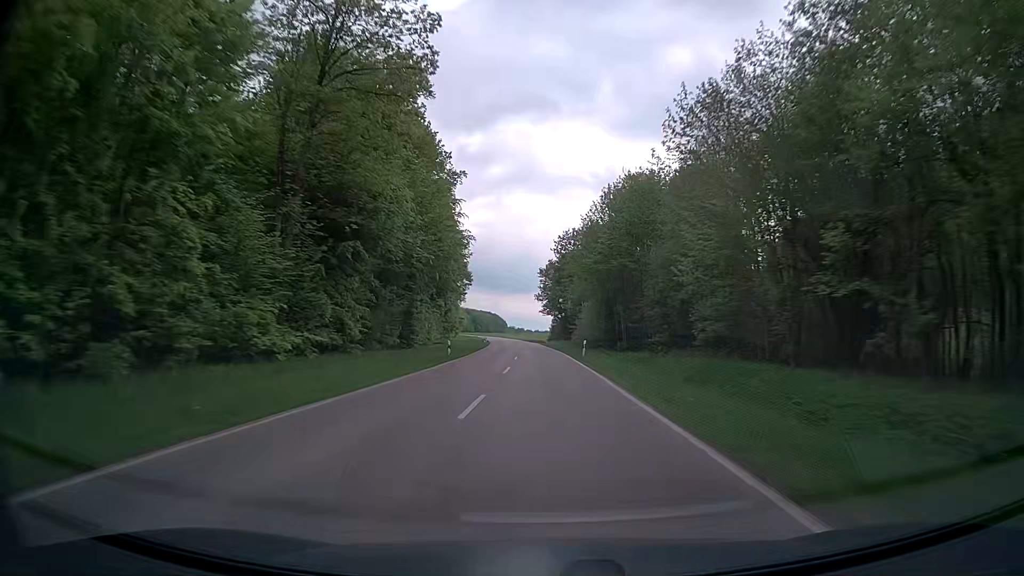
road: secondary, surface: asphalt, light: Day
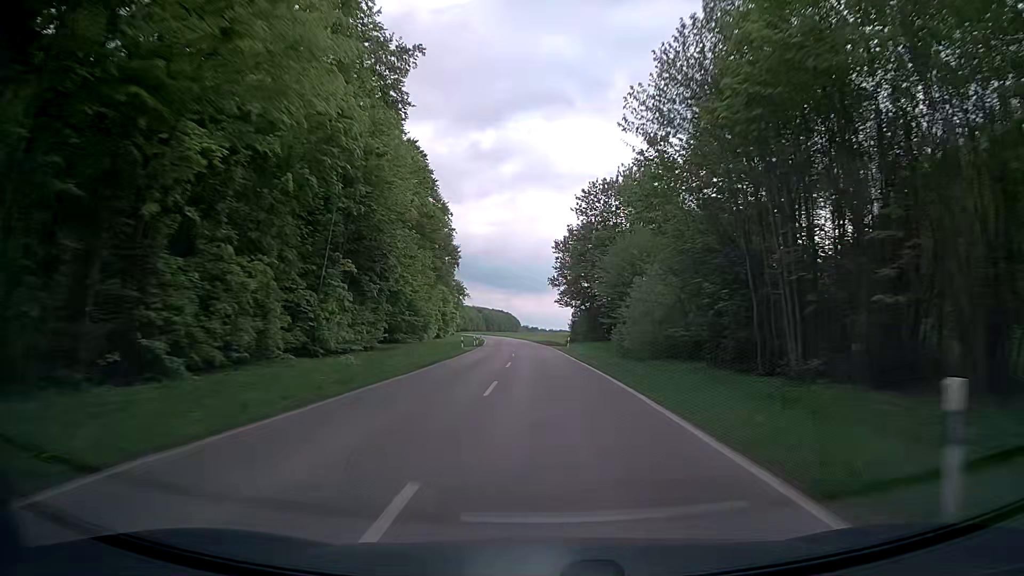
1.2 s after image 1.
(-0.5, +34.8) m; -1°
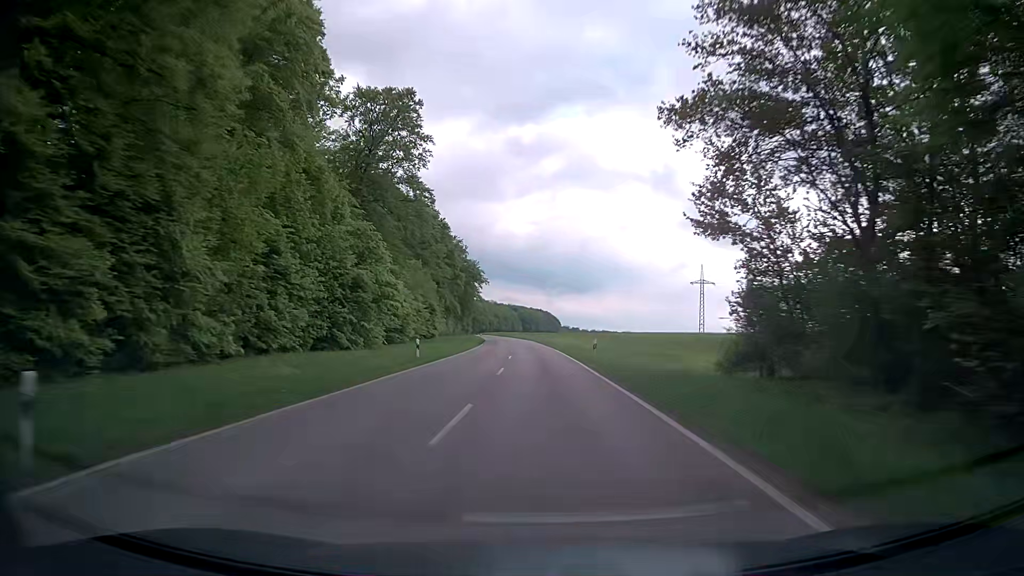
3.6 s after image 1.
(-2.0, +69.5) m; -4°
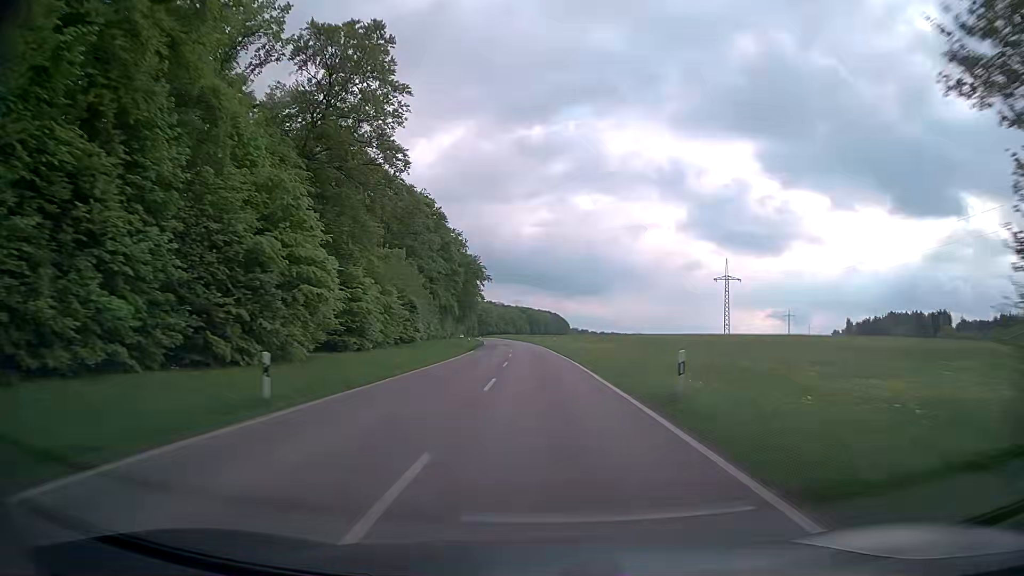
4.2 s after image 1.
(-0.1, +17.4) m; -1°
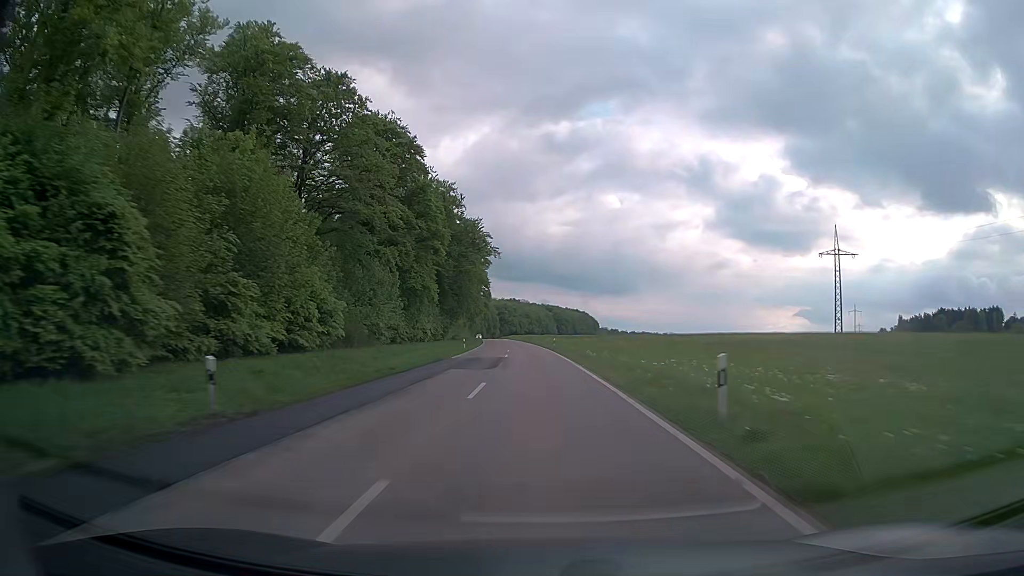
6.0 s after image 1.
(-1.0, +52.2) m; -2°
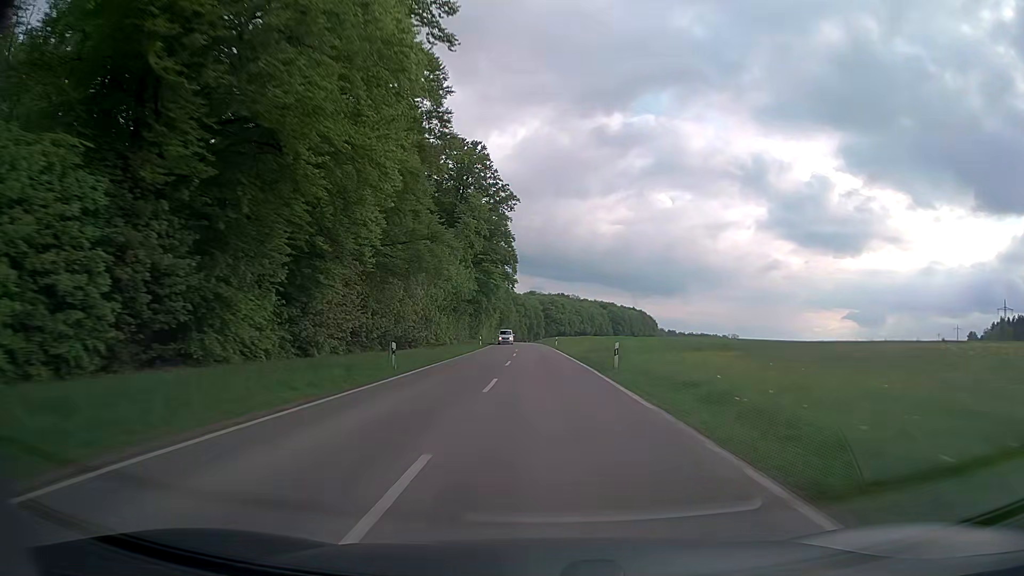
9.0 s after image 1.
(-3.8, +86.9) m; -4°
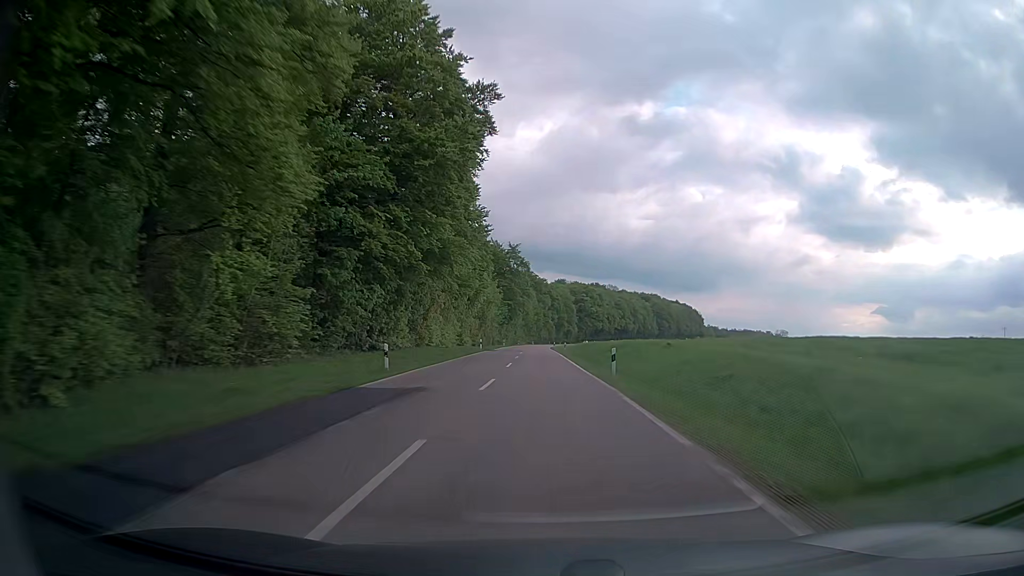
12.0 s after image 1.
(-1.8, +87.0) m; -2°
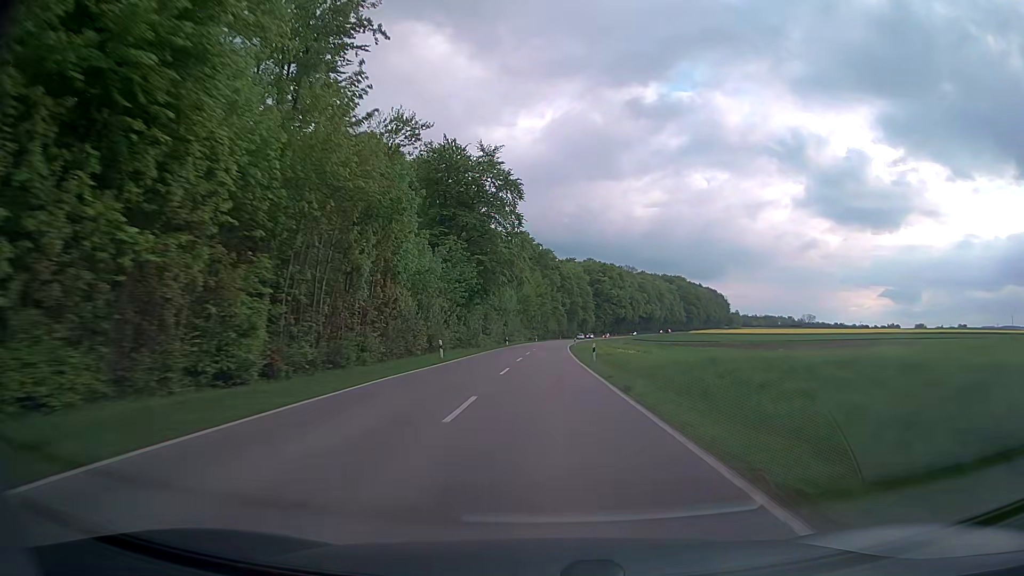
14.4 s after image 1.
(-0.7, +69.8) m; -1°
(0, +10) (0, +20) (0, +30) (0, +40) (0, +50) (+1, +60) (+1, +70) (+1, +80) (+2, +90) (+2, +100) m
